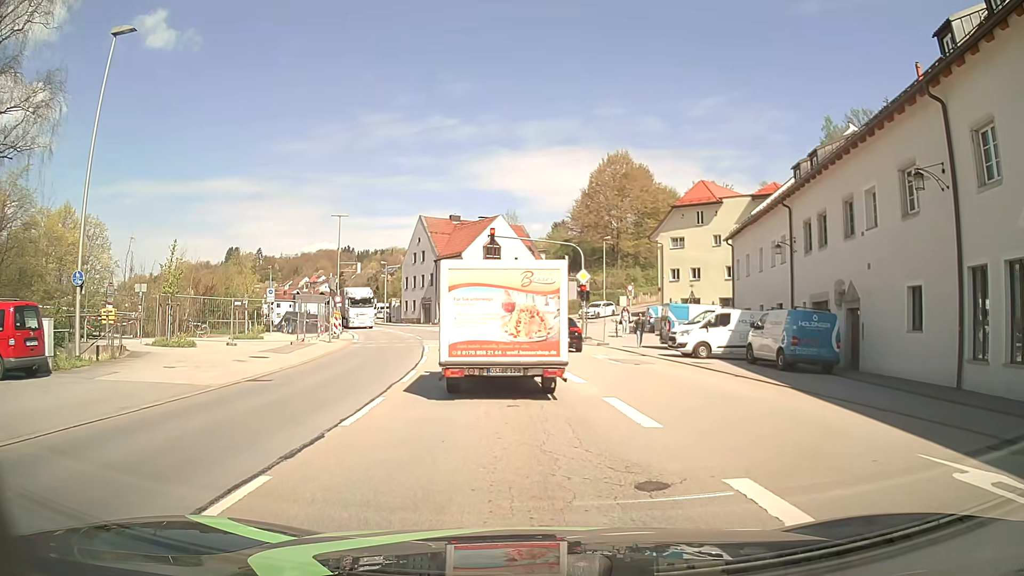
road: primary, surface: asphalt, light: Day
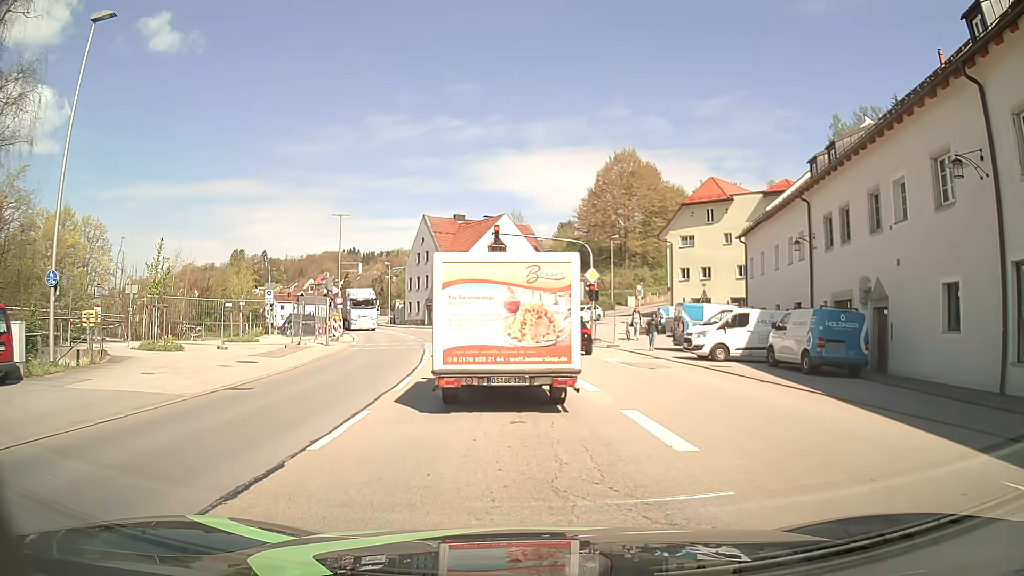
(0.0, +1.5) m; +1°
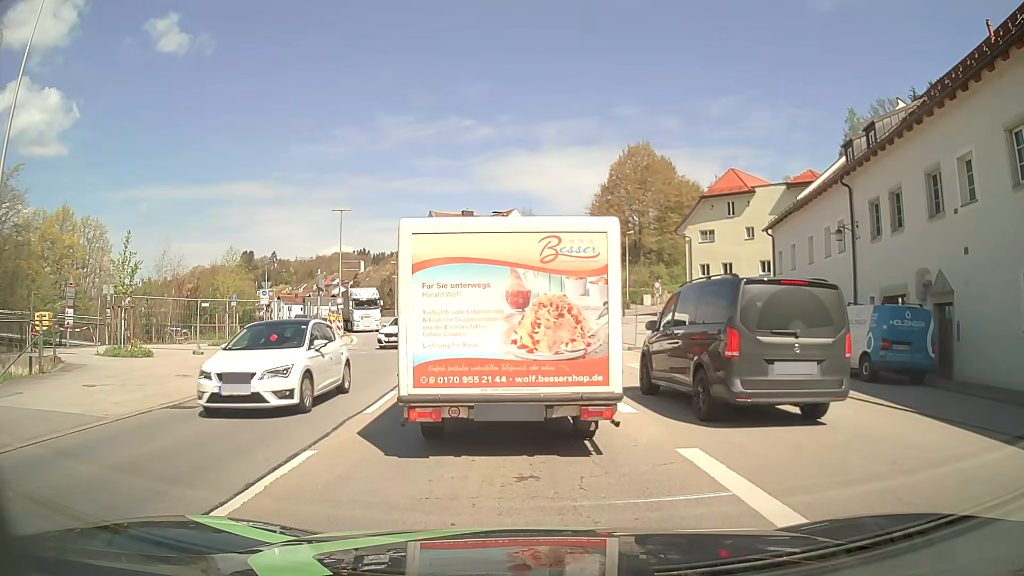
(-0.1, +3.0) m; -2°
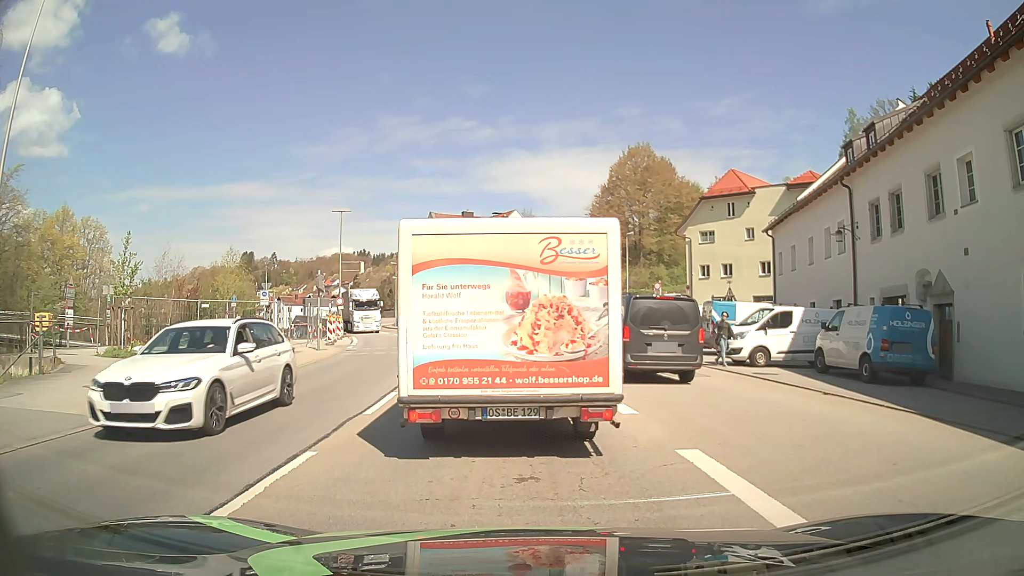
(0.0, +0.1) m; 0°
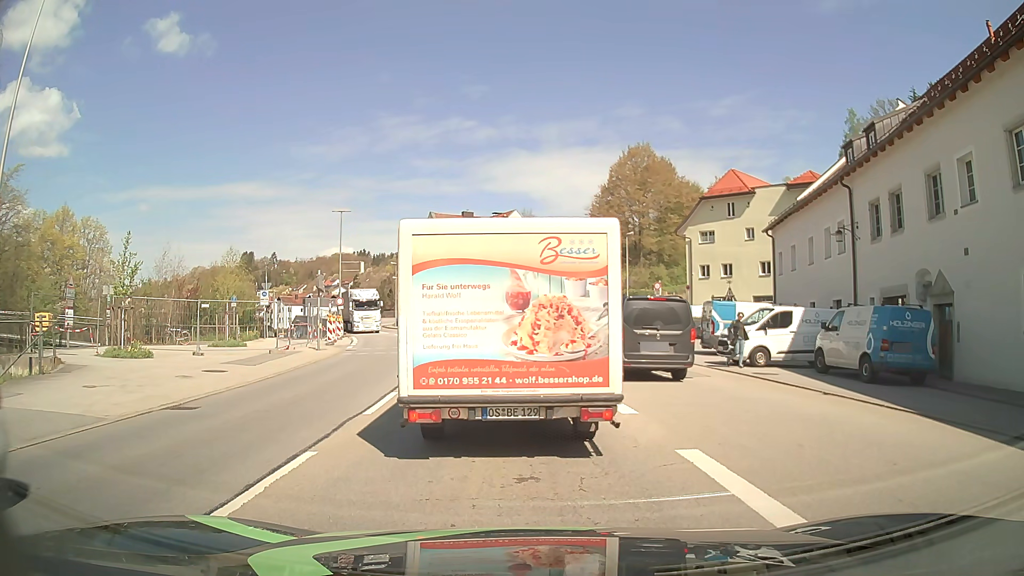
(0.0, 0.0) m; 0°
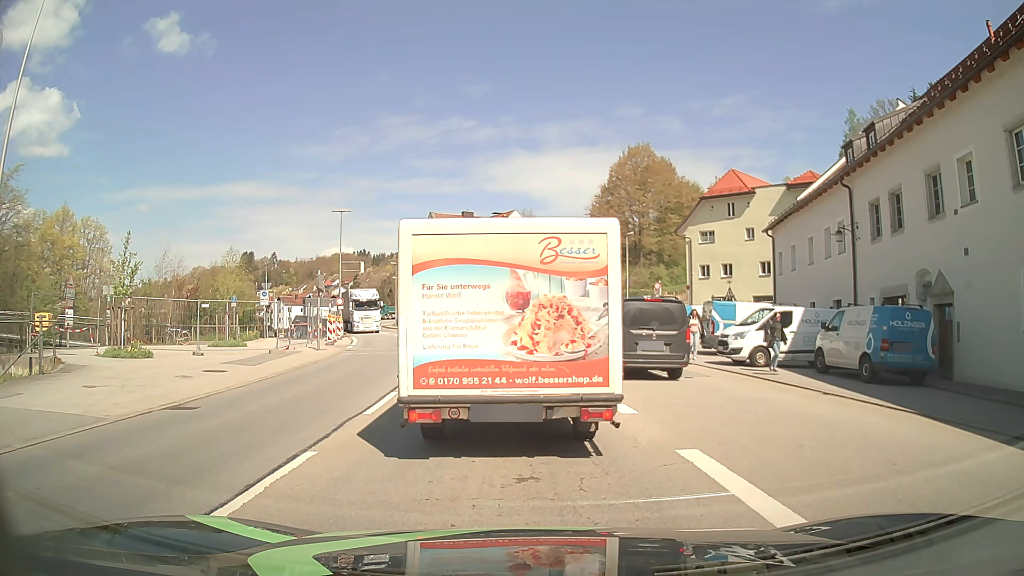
(0.0, 0.0) m; 0°
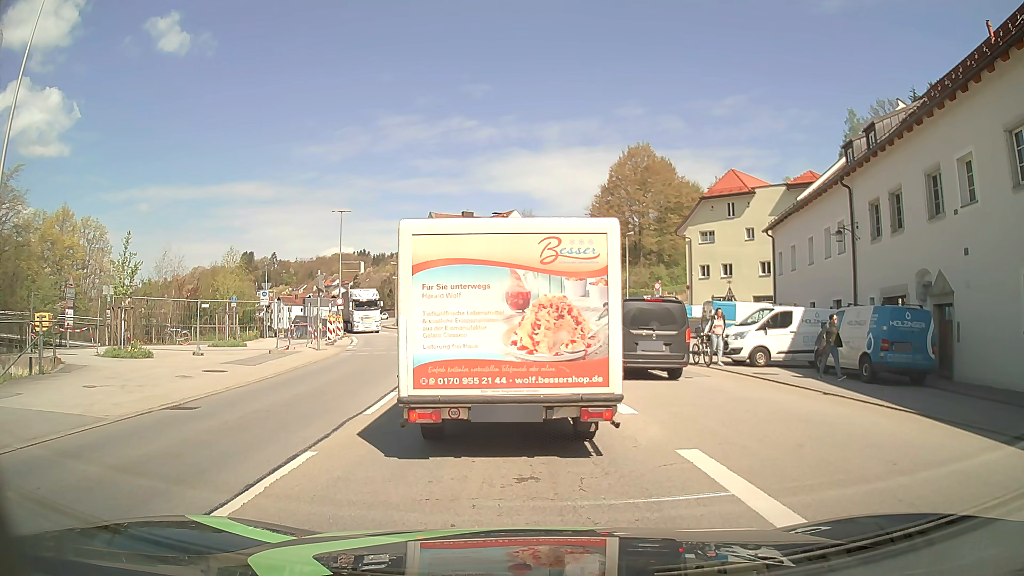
(0.0, 0.0) m; 0°
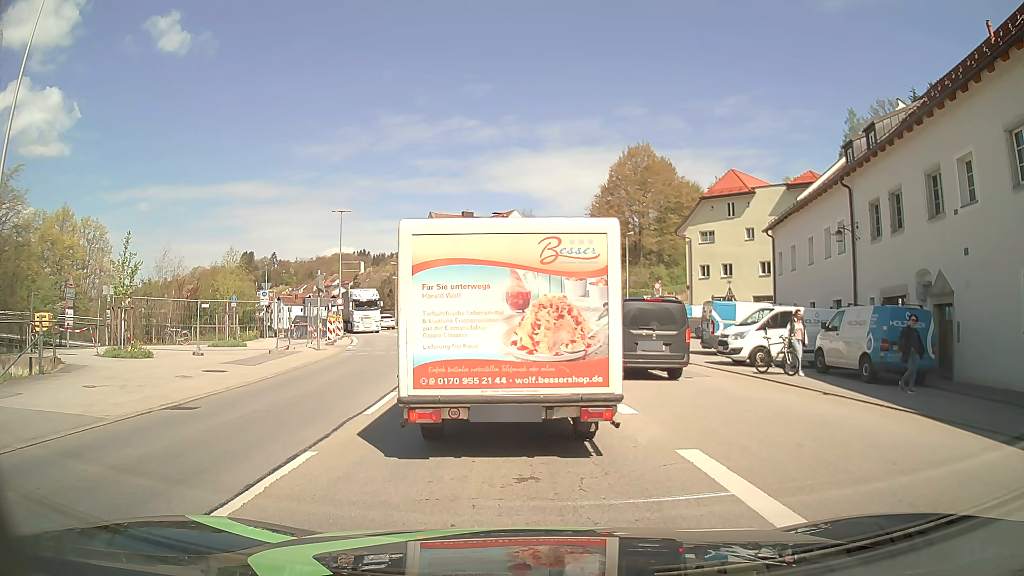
(0.0, 0.0) m; 0°
